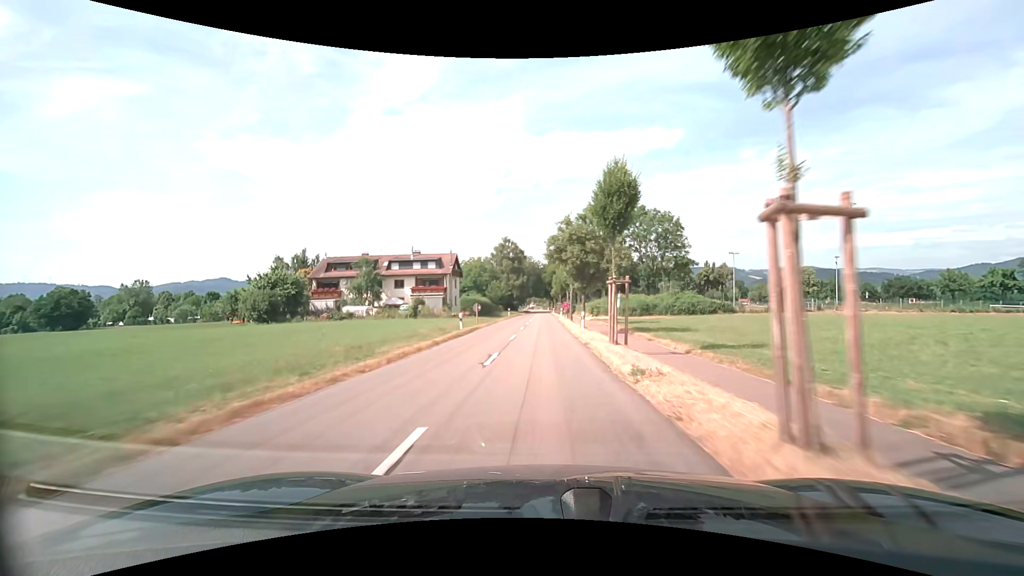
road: unclassified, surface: asphalt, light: Day
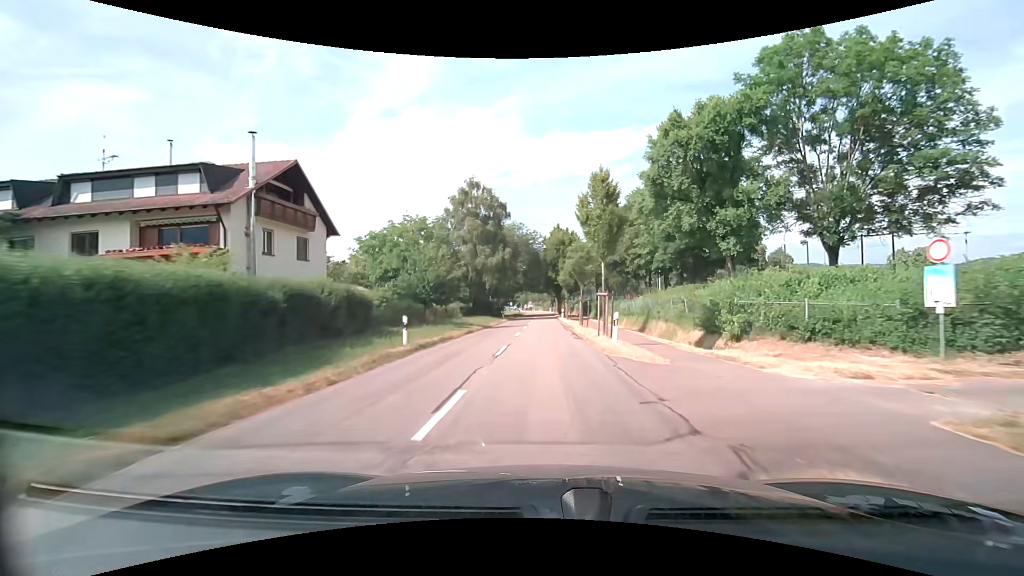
(-0.3, +51.6) m; 0°
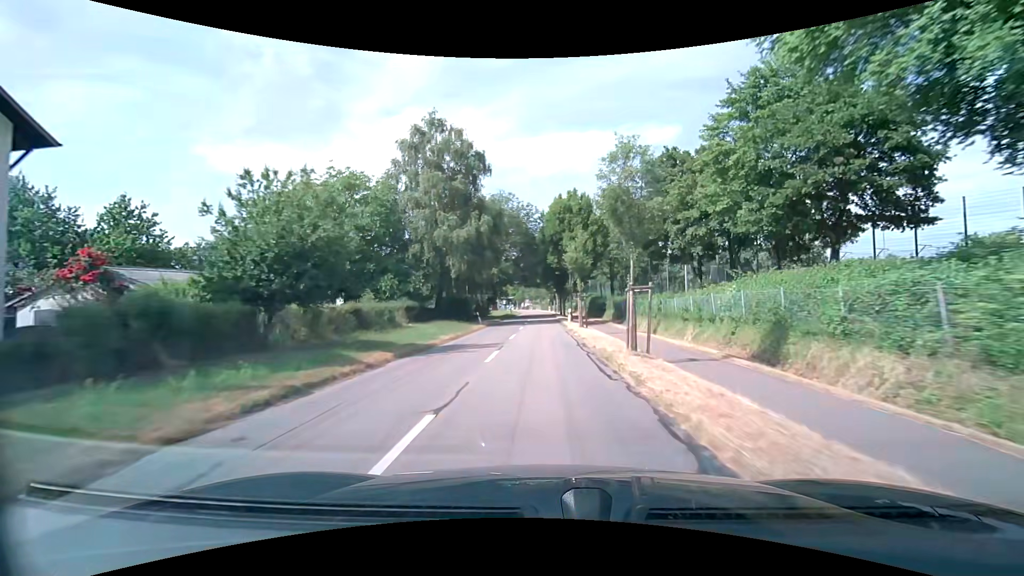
(+0.1, +19.7) m; 0°
(0, +10) (0, +20) (0, +30) (0, +40) (0, +50) (0, +60) (0, +70) (-1, +80) (-1, +90) (-1, +100) m
